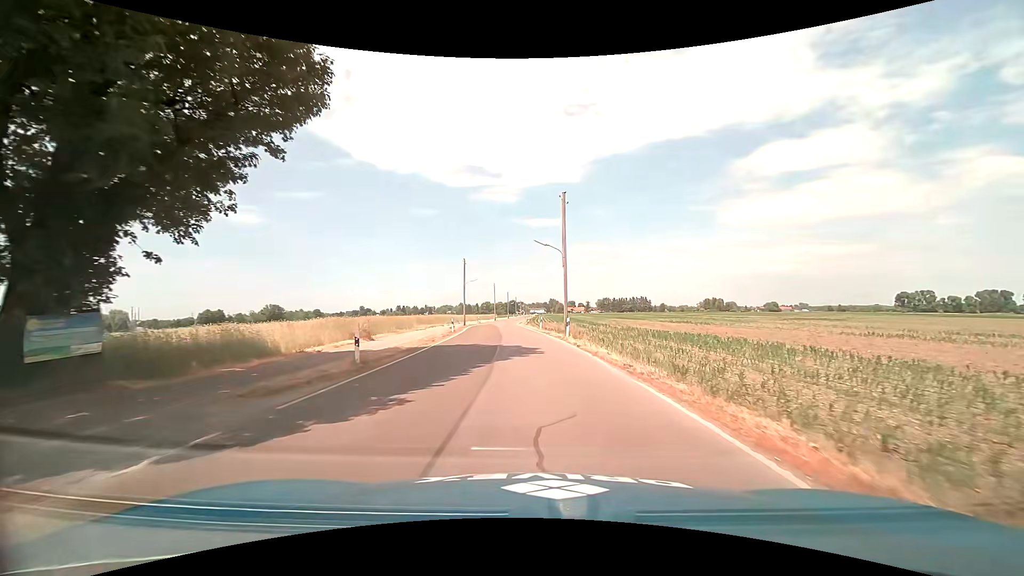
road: tertiary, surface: asphalt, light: Day
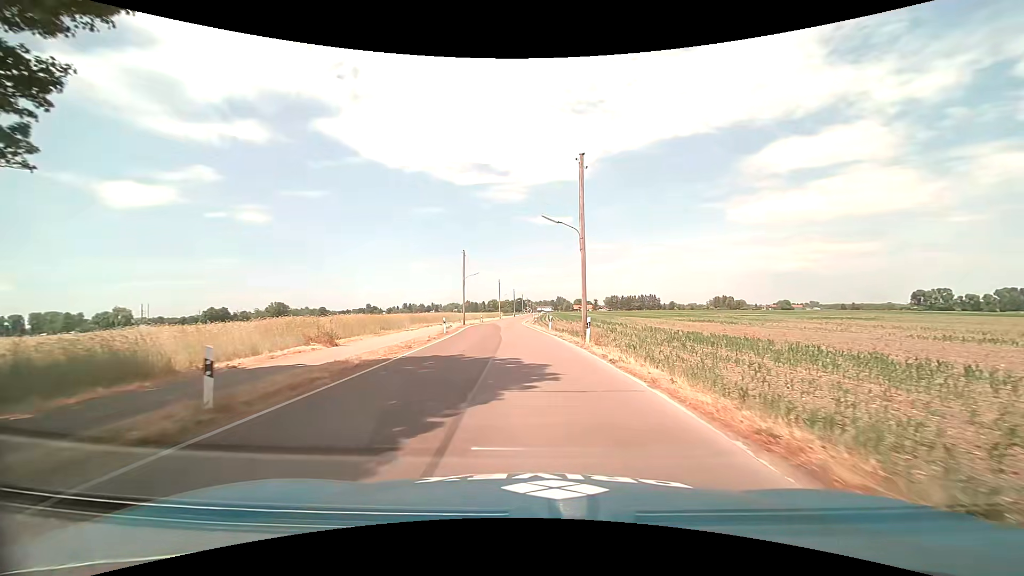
(0.0, +6.9) m; -1°
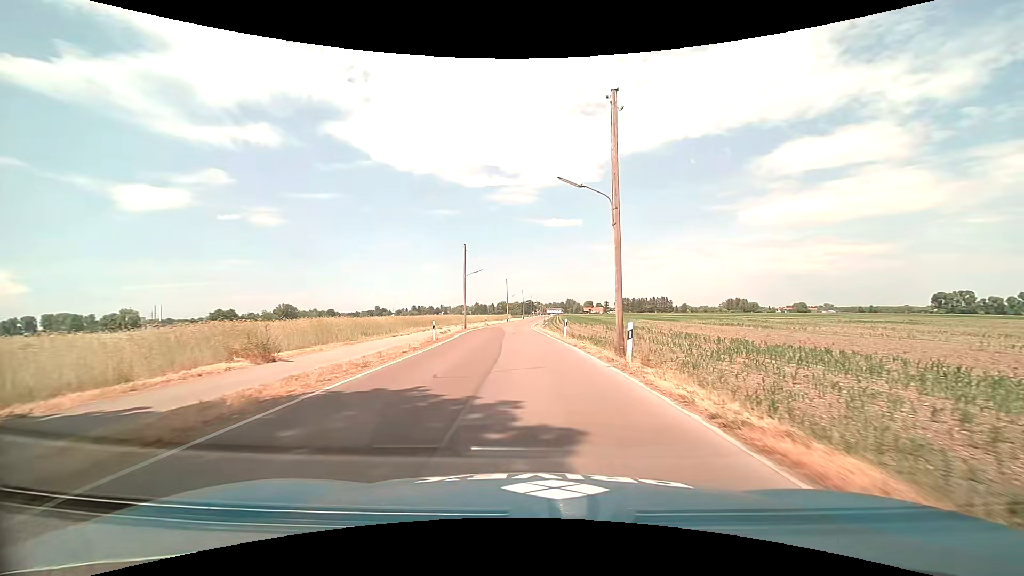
(-0.1, +6.9) m; -2°
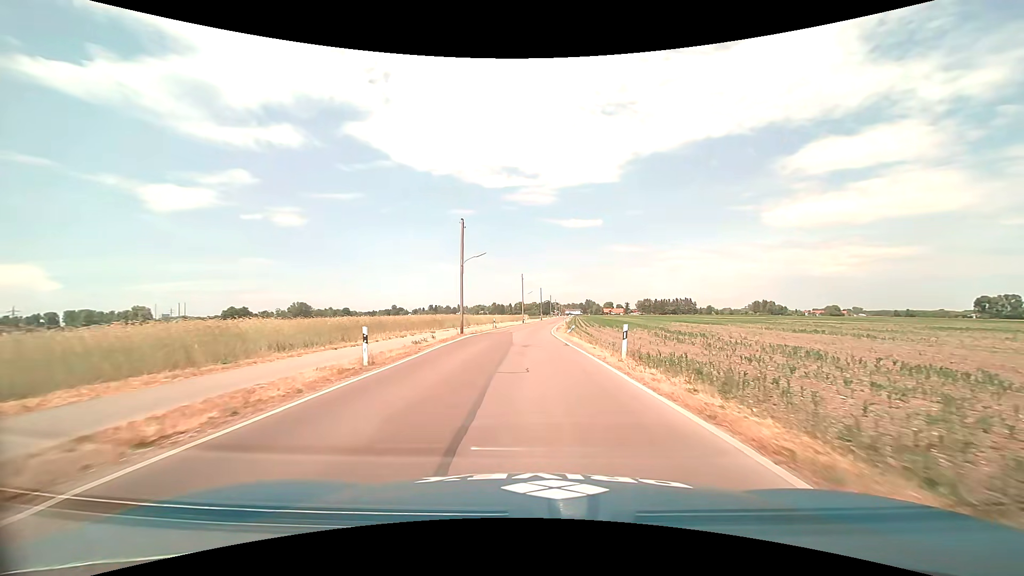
(-0.2, +14.3) m; -2°
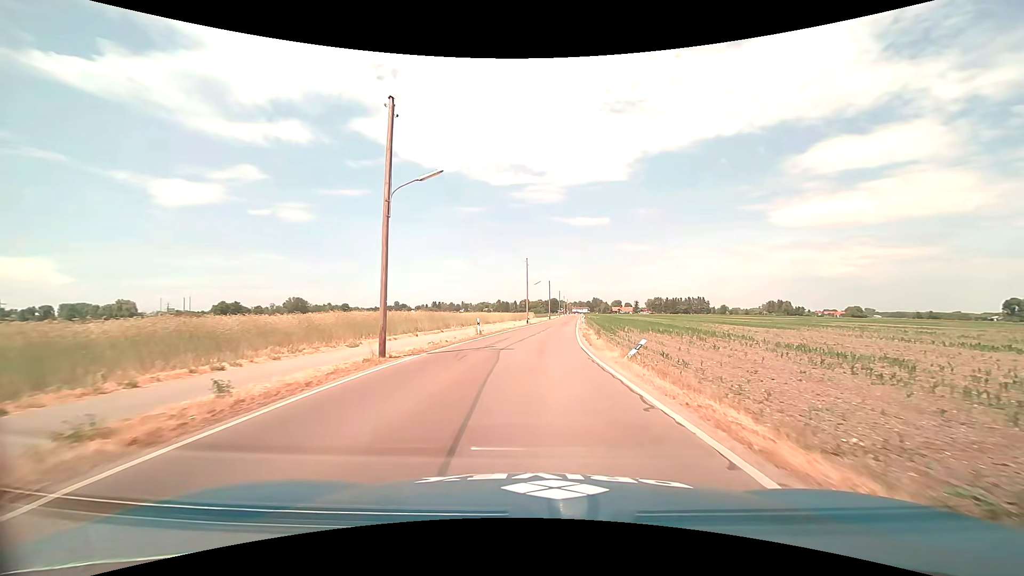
(-0.4, +21.5) m; -1°
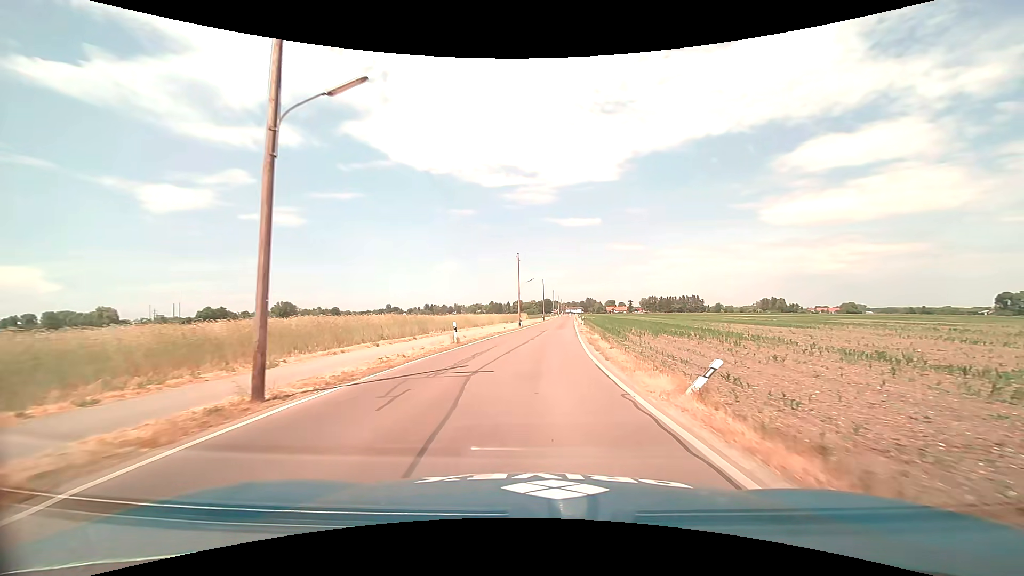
(+0.1, +7.0) m; +1°
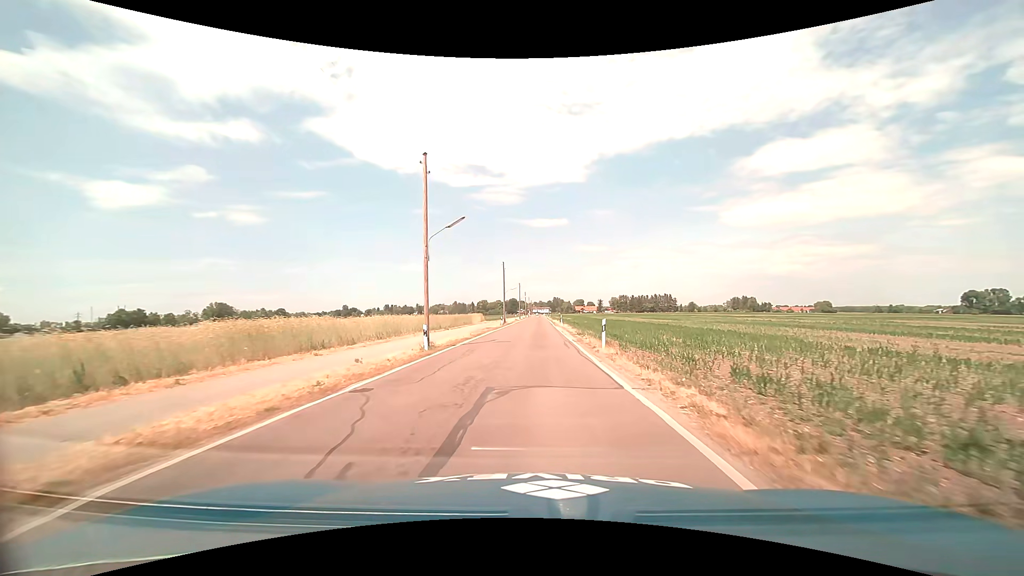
(+1.2, +36.3) m; +4°
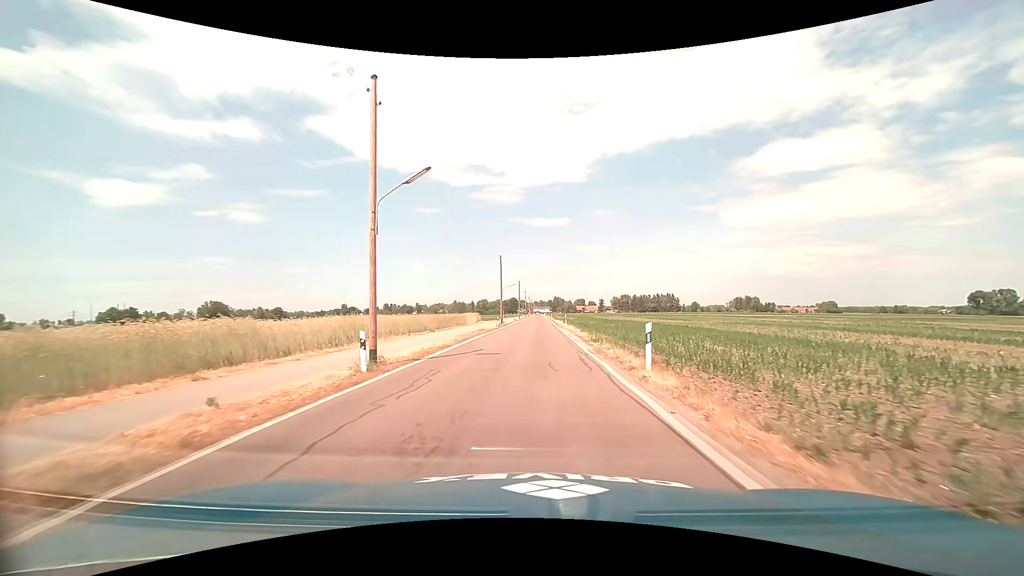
(0.0, +7.2) m; 0°
(0, +10) (0, +20) (0, +30) (0, +40) (+1, +50) (+1, +60) (+1, +70) (+1, +80) (+1, +90) (+2, +100) m
